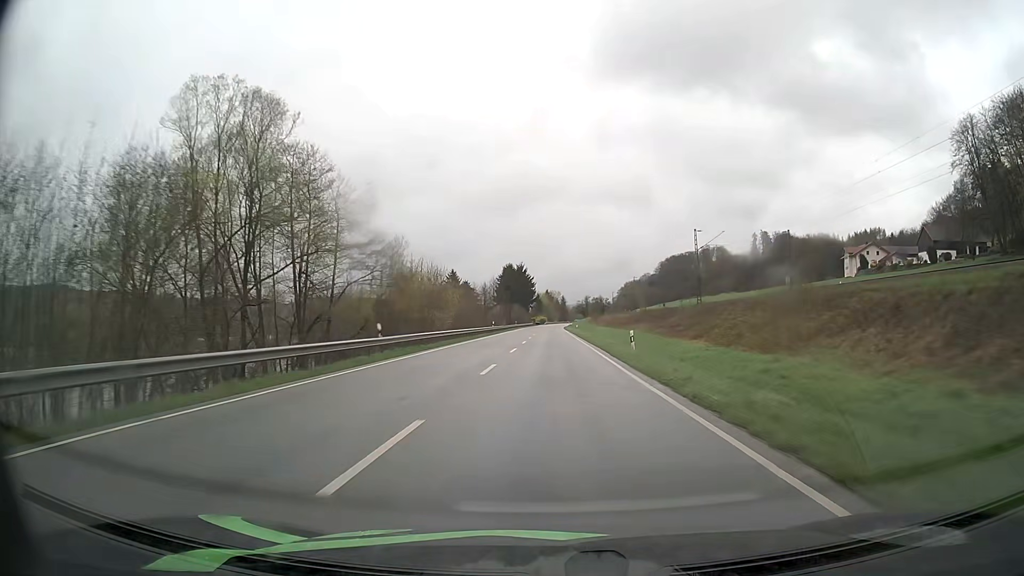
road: primary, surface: asphalt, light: Day
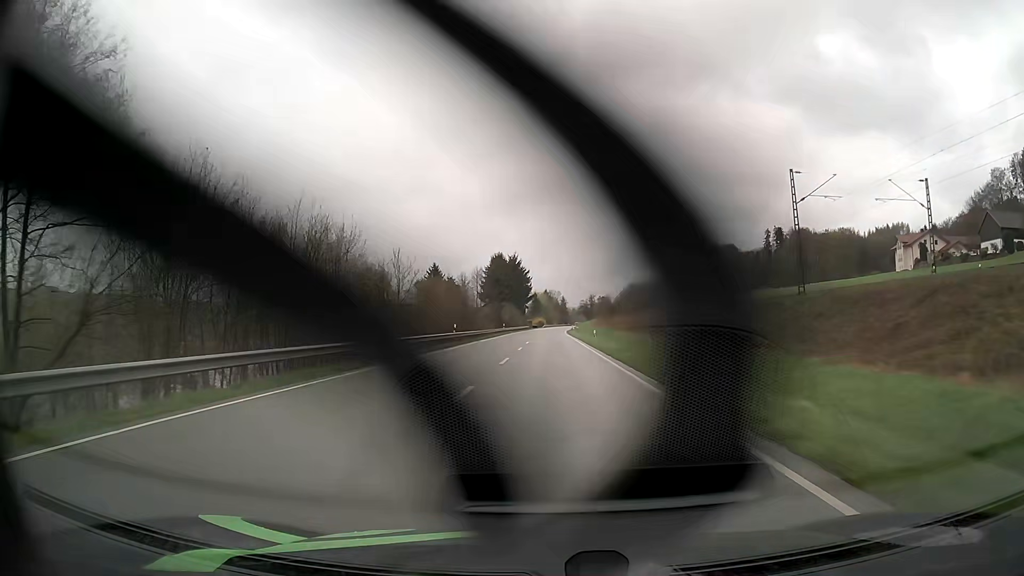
(0.0, +31.5) m; 0°
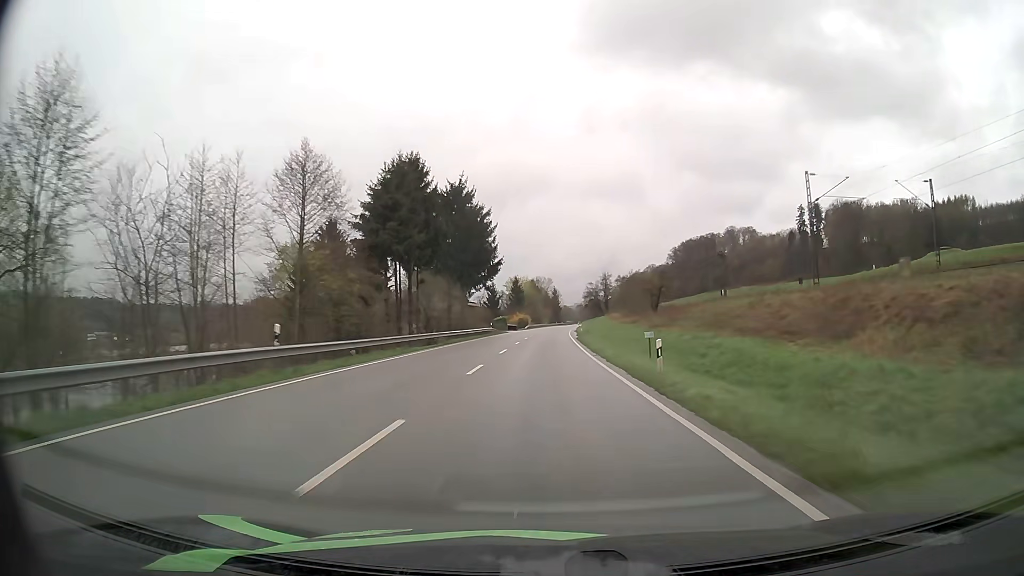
(+0.4, +79.0) m; +1°
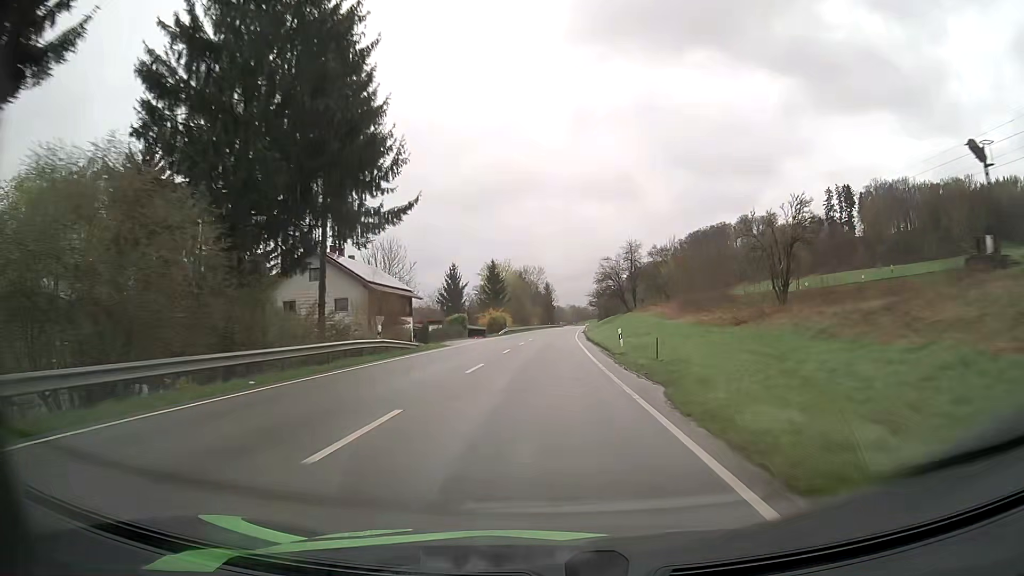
(+0.2, +48.1) m; +1°
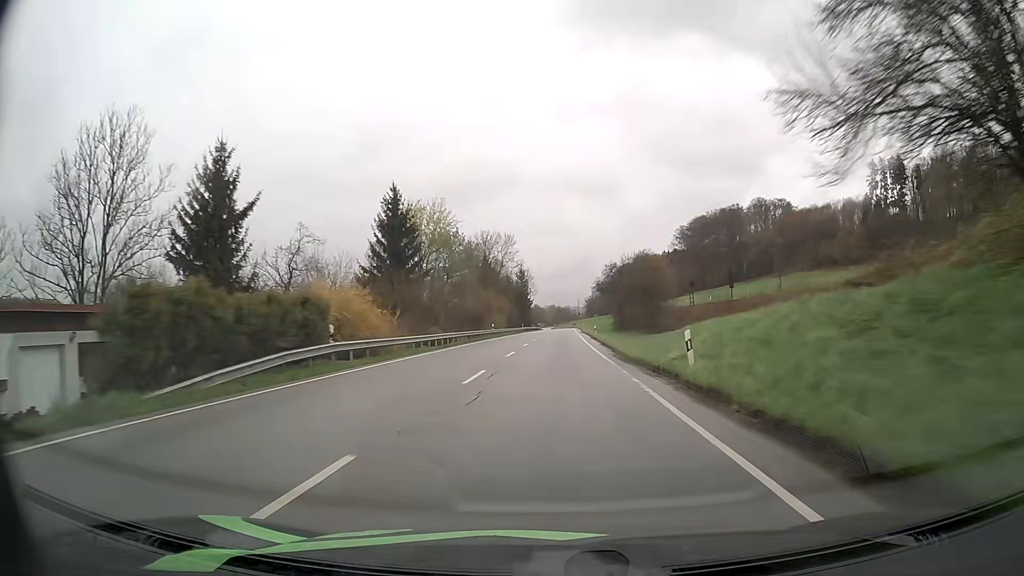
(+0.6, +65.0) m; +2°
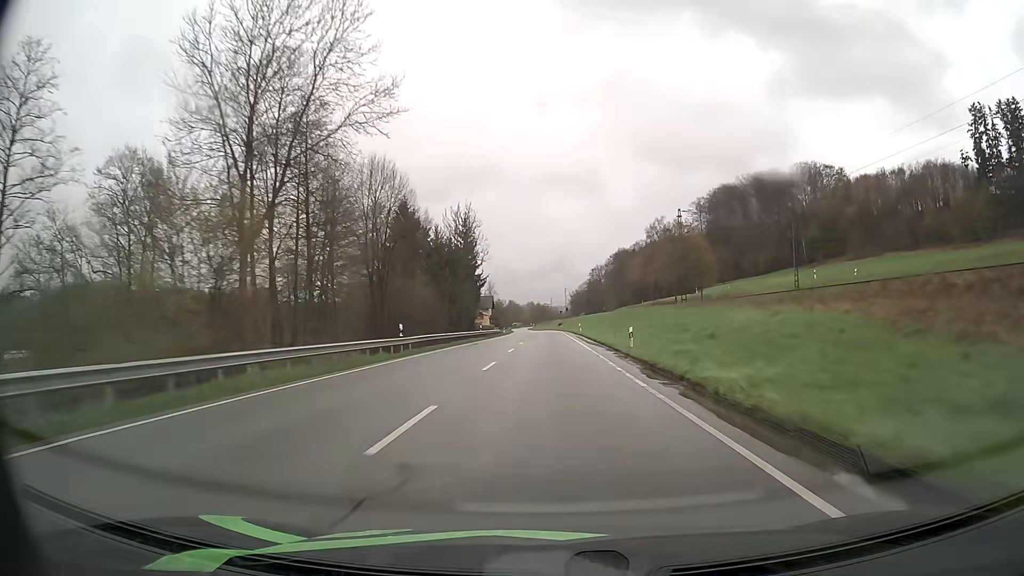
(+1.7, +81.9) m; +2°
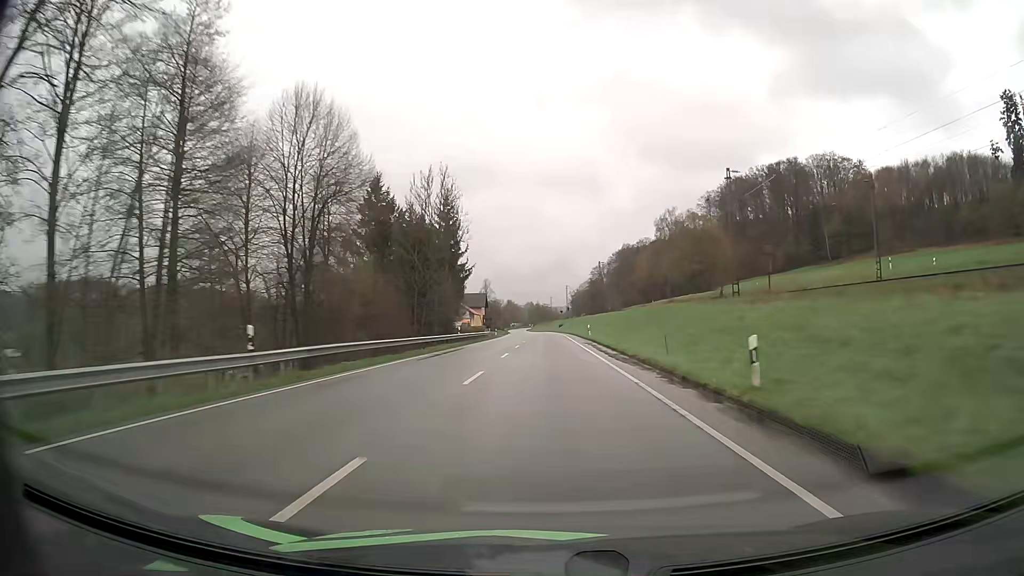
(0.0, +16.4) m; 0°
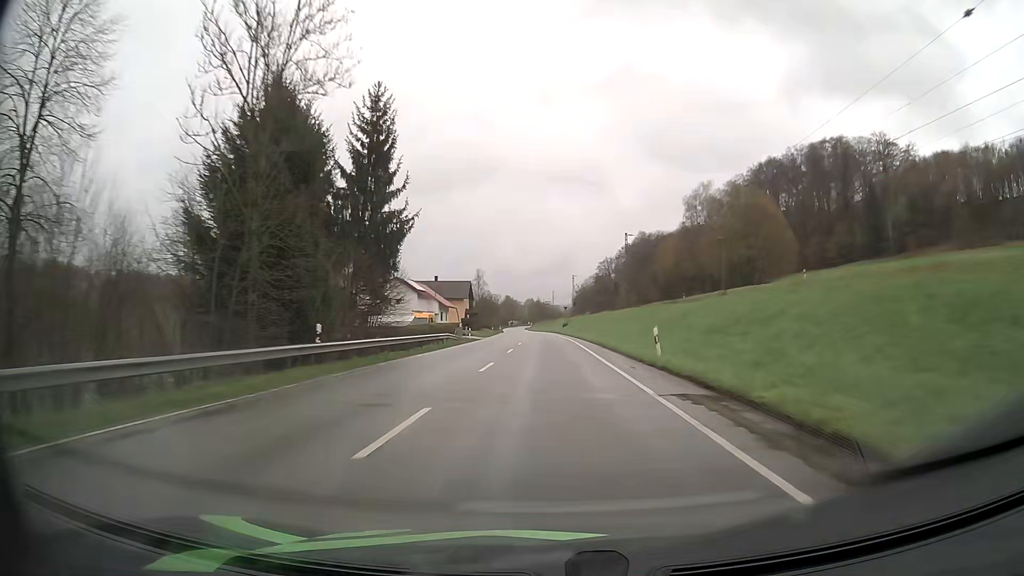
(0.0, +32.9) m; 0°
(0, +10) (0, +20) (0, +30) (0, +40) (0, +50) (-1, +60) (-1, +70) (-1, +80) (-1, +90) (-2, +100) m
